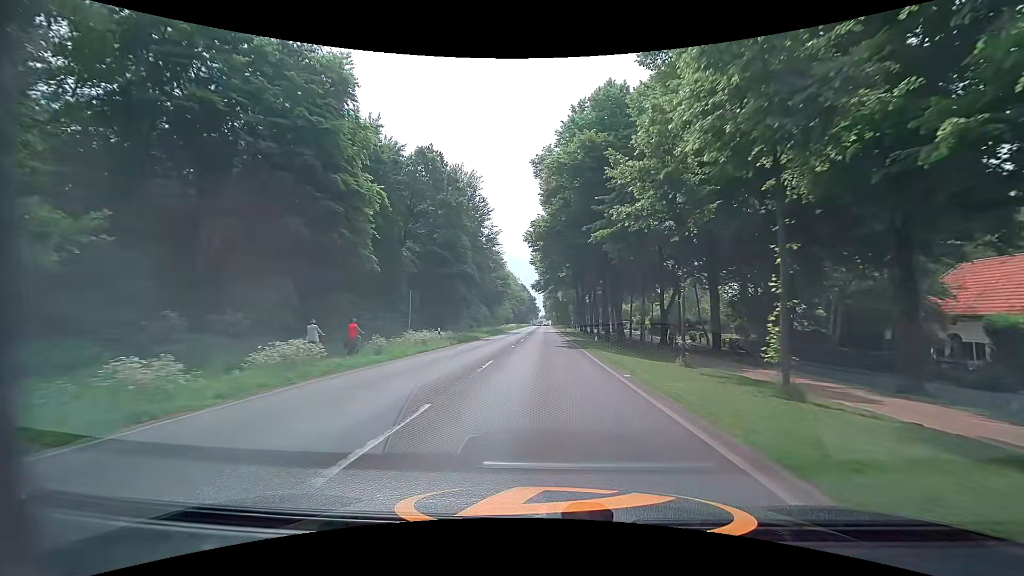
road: primary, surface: asphalt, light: Day
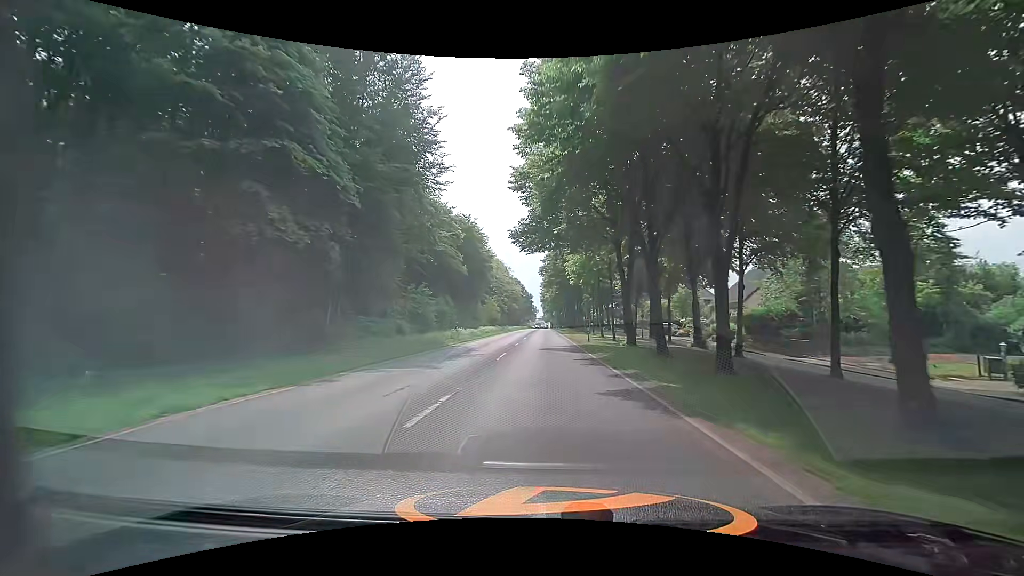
(+0.3, +44.3) m; +1°
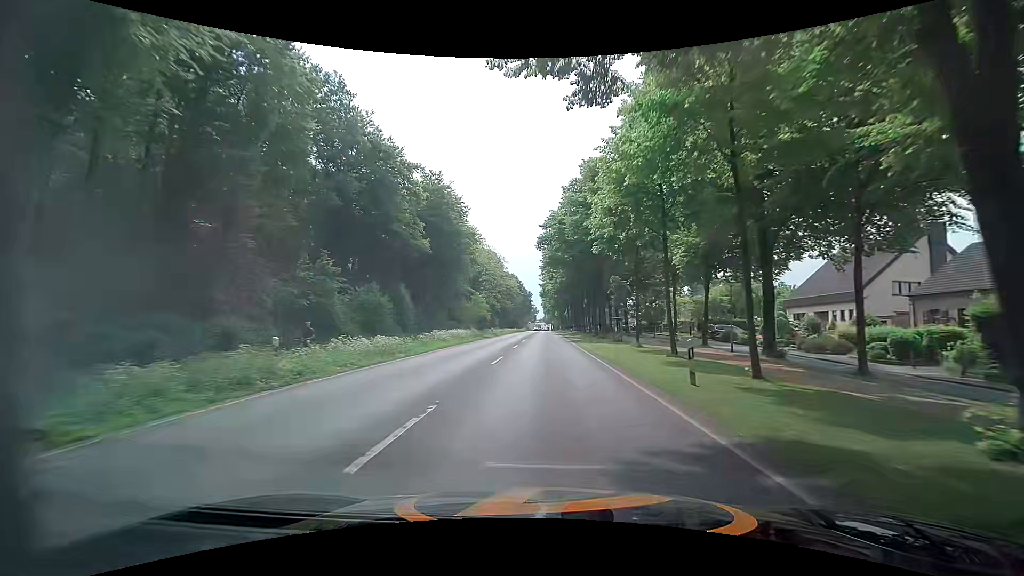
(-0.3, +26.3) m; -1°
(0, +10) (0, +20) (0, +30) (0, +40) (0, +50) (0, +60) (0, +70) (0, +80) (0, +90) (0, +100) m
